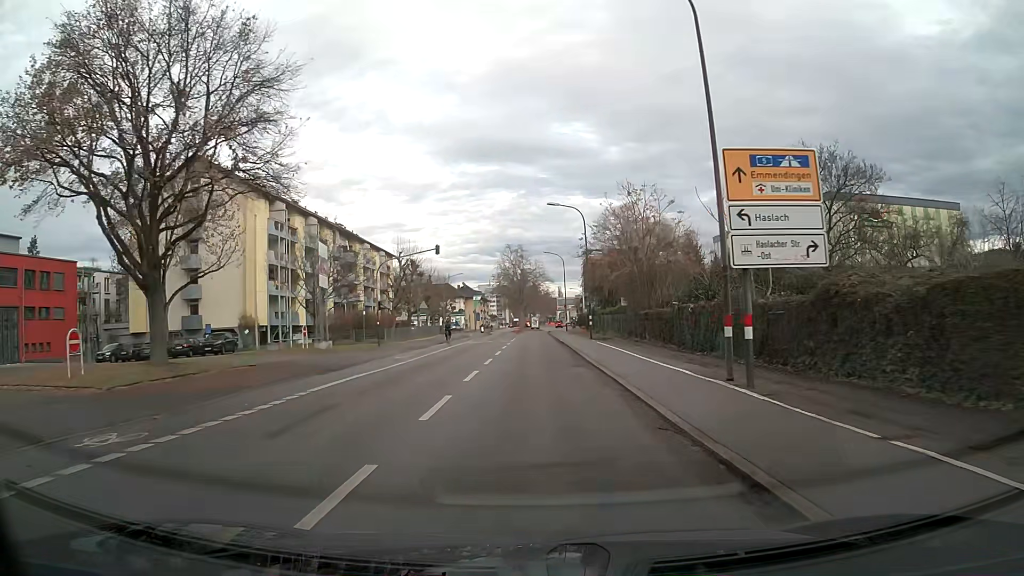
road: secondary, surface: asphalt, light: Day
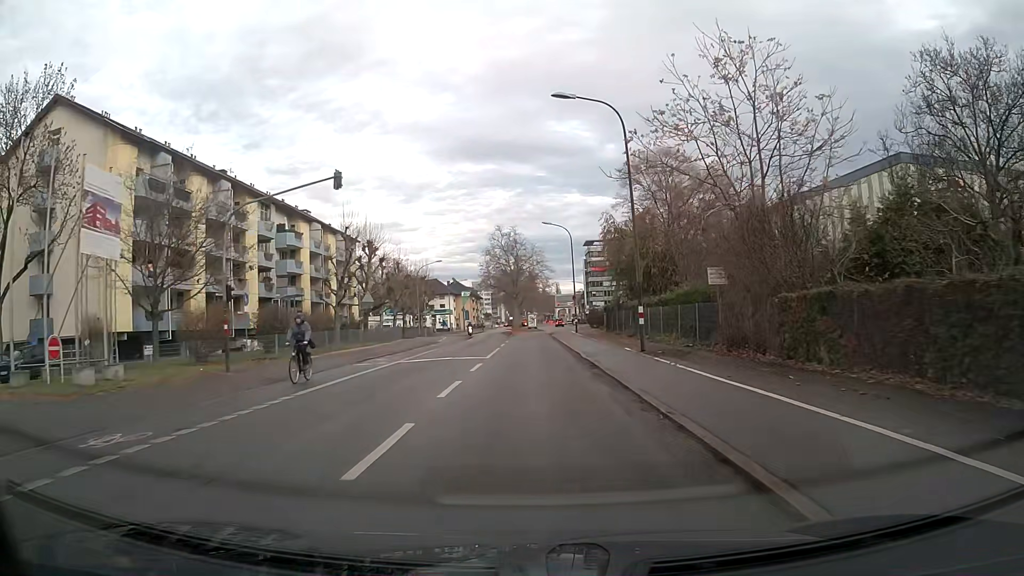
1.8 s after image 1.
(+0.1, +21.8) m; 0°
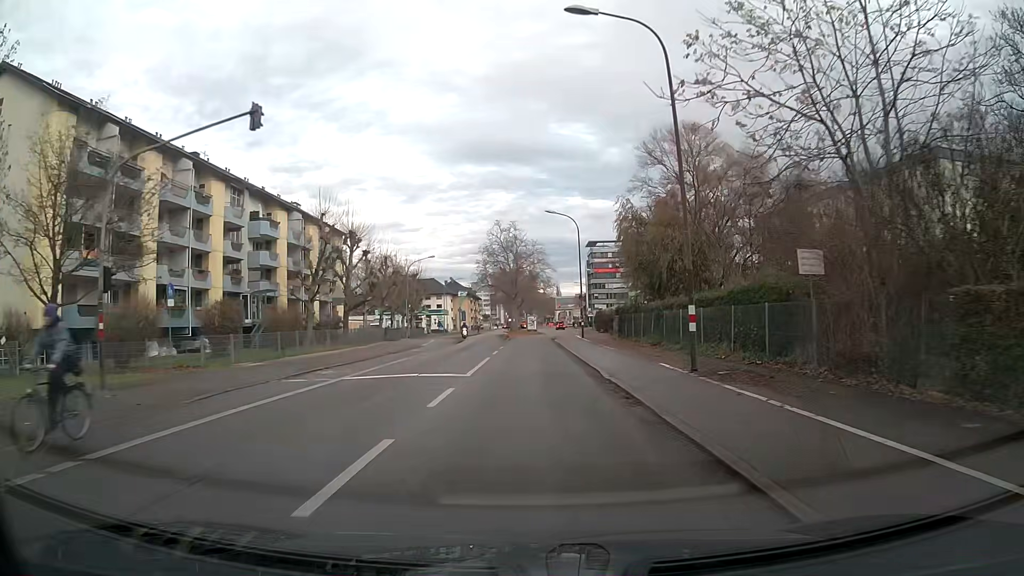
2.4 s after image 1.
(0.0, +7.2) m; 0°
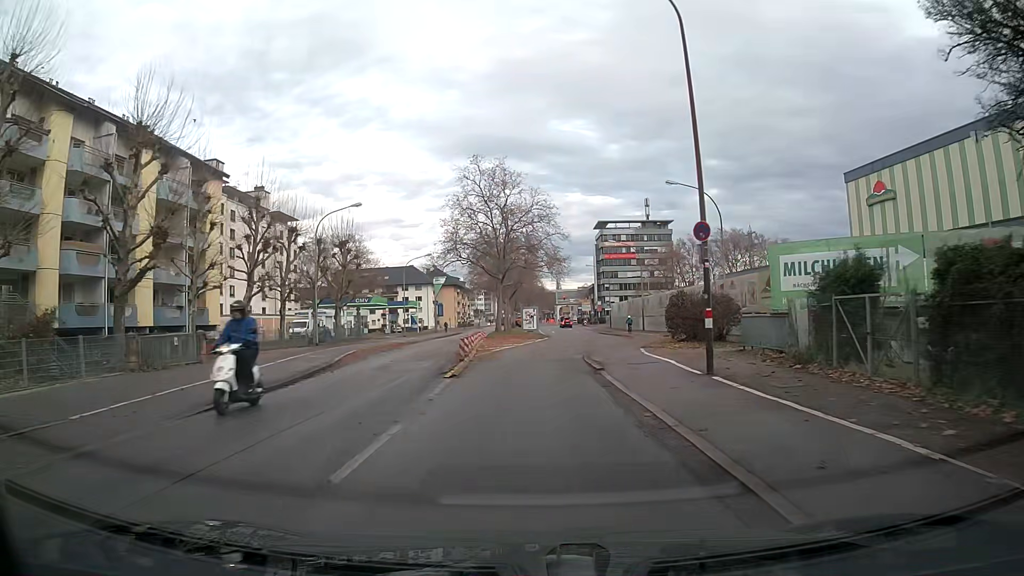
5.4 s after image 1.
(-0.1, +34.8) m; 0°
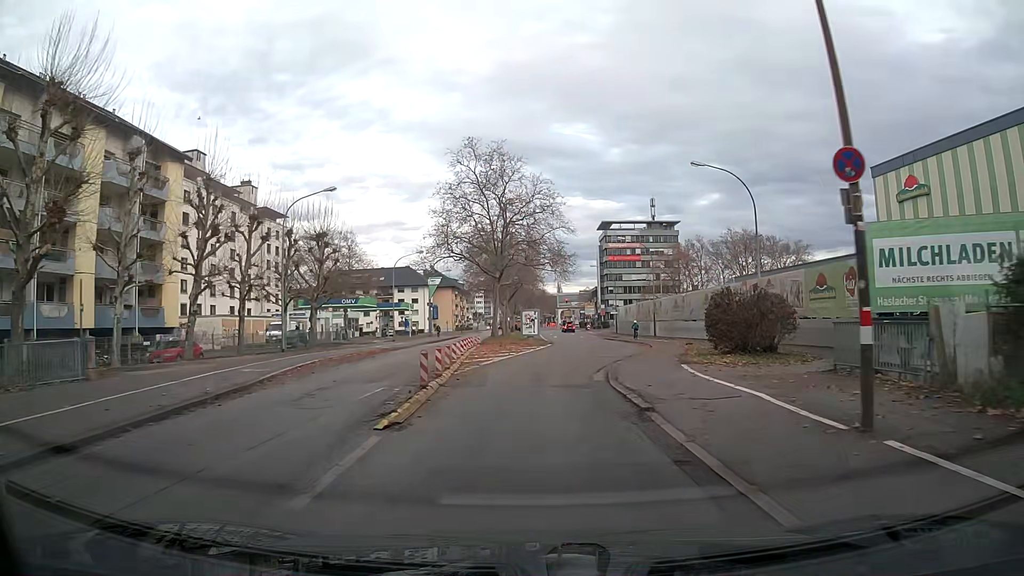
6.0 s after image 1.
(0.0, +6.7) m; 0°
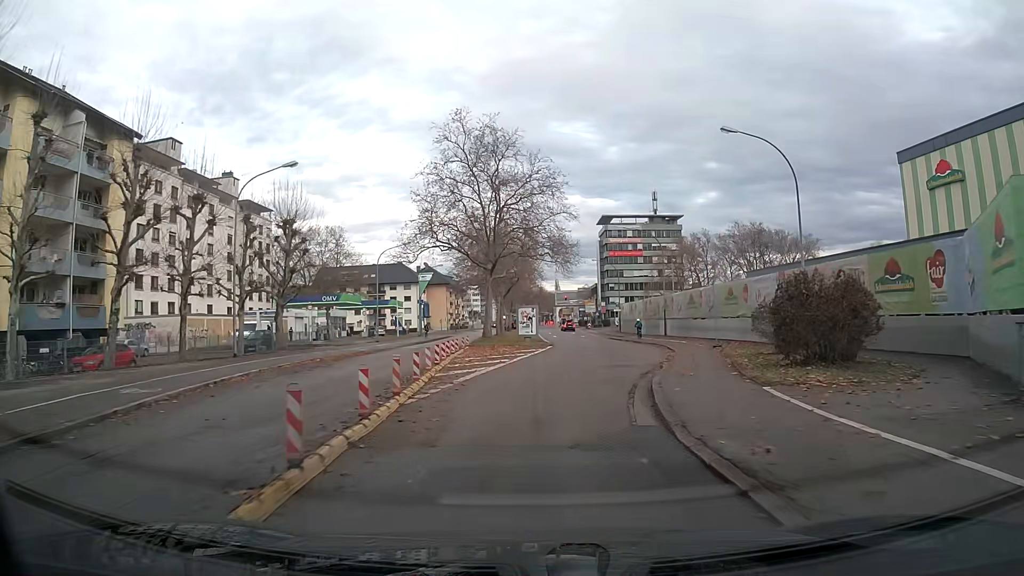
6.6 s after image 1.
(0.0, +6.7) m; +1°
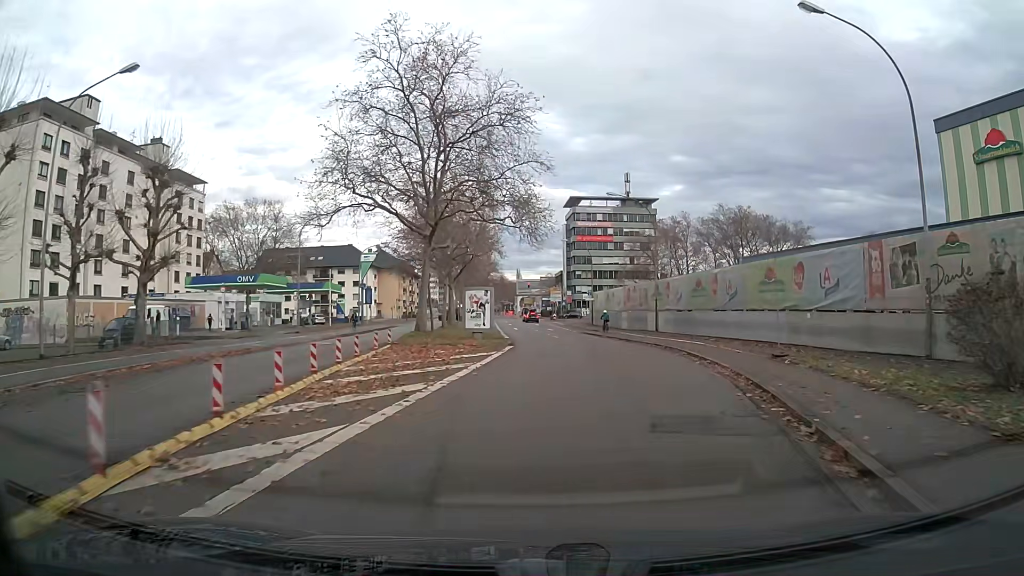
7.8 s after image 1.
(+0.3, +13.2) m; +3°
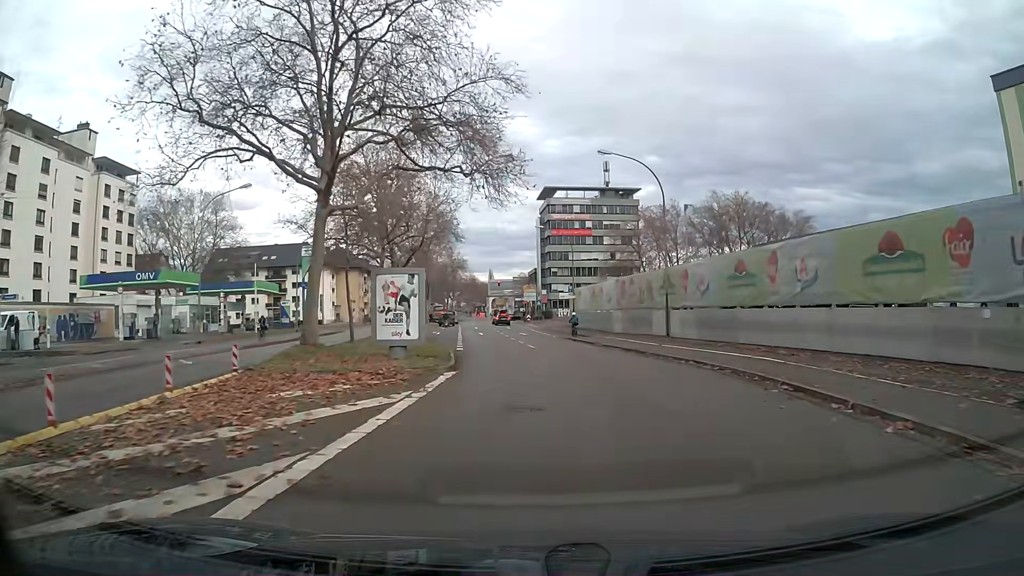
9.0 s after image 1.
(+0.3, +13.0) m; +1°
(0, +10) (0, +20) (-1, +30) (-2, +40) (-3, +50) (-4, +60) (-5, +70) (-6, +80) (-7, +90) (-8, +100) m
